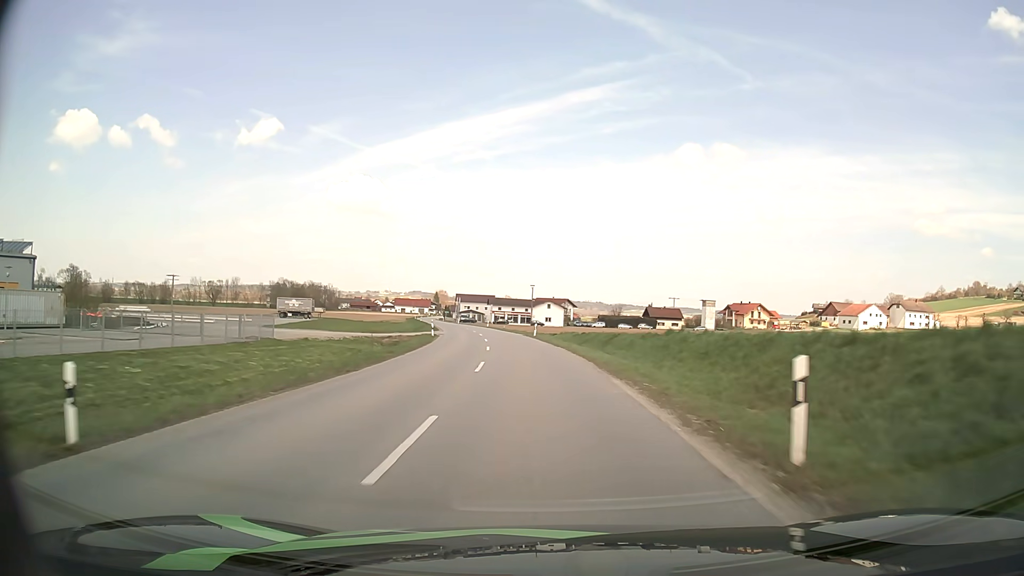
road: secondary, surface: asphalt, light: Day
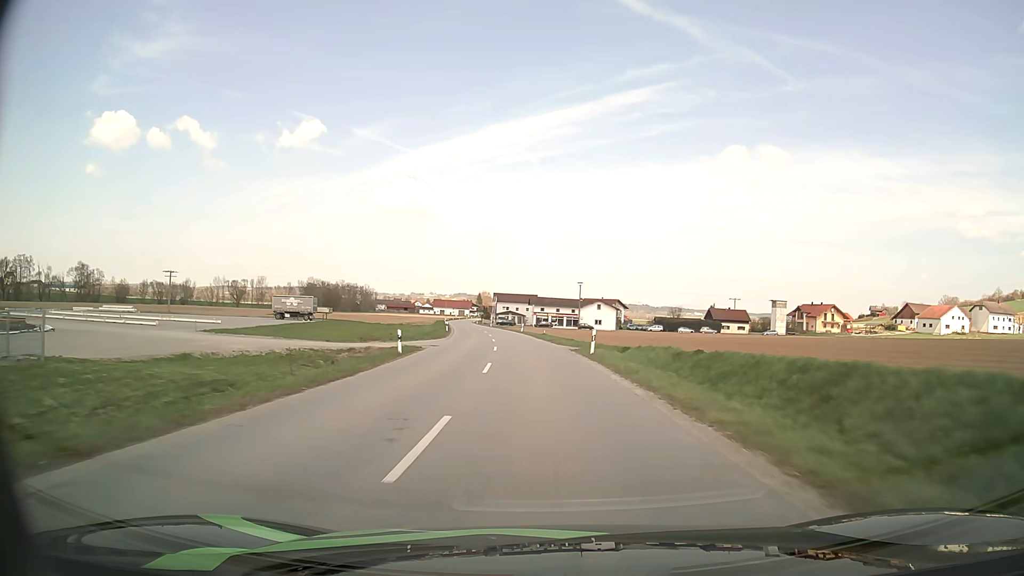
(-0.8, +24.0) m; -4°
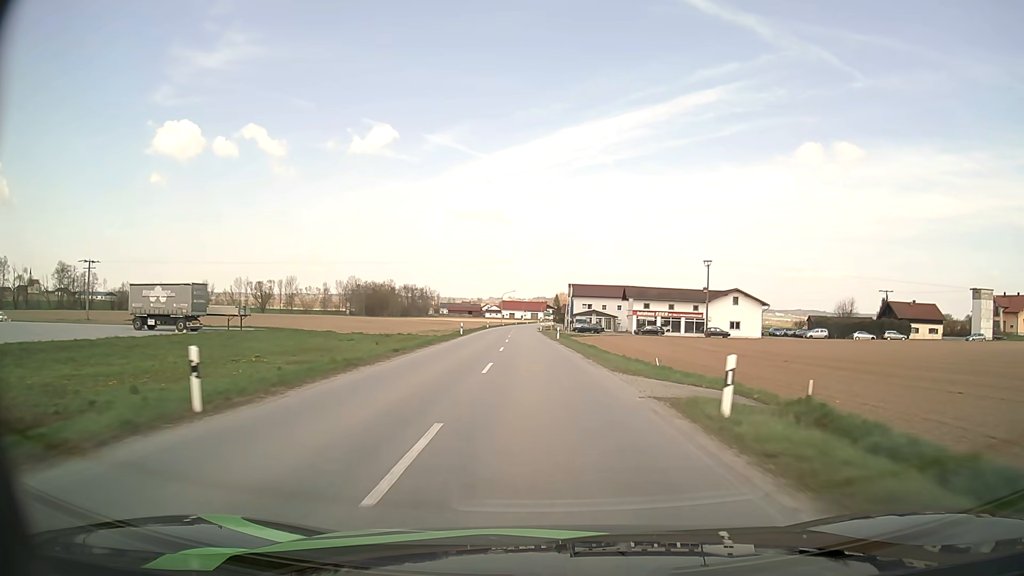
(-3.9, +60.8) m; -7°
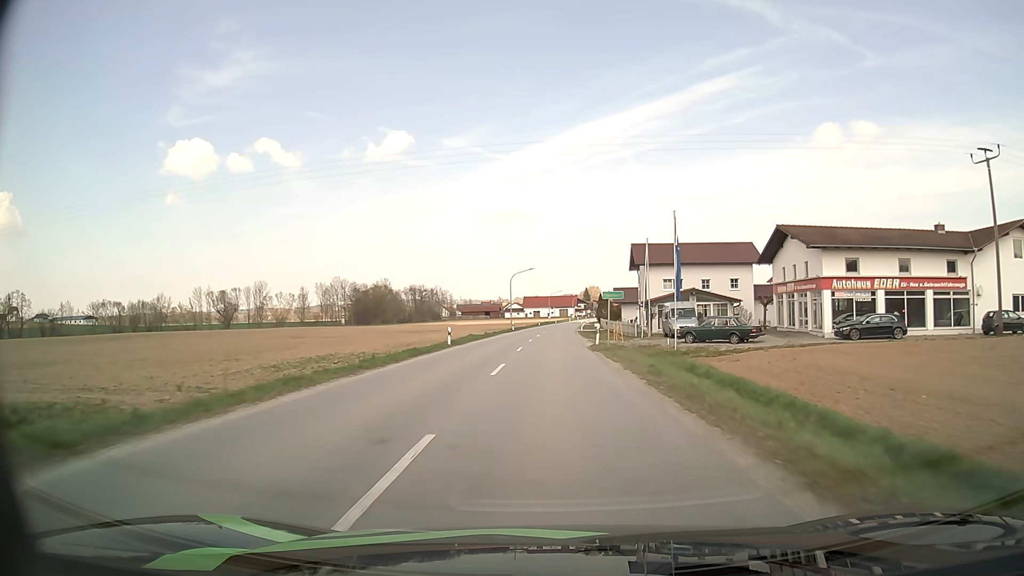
(-2.0, +61.1) m; -2°
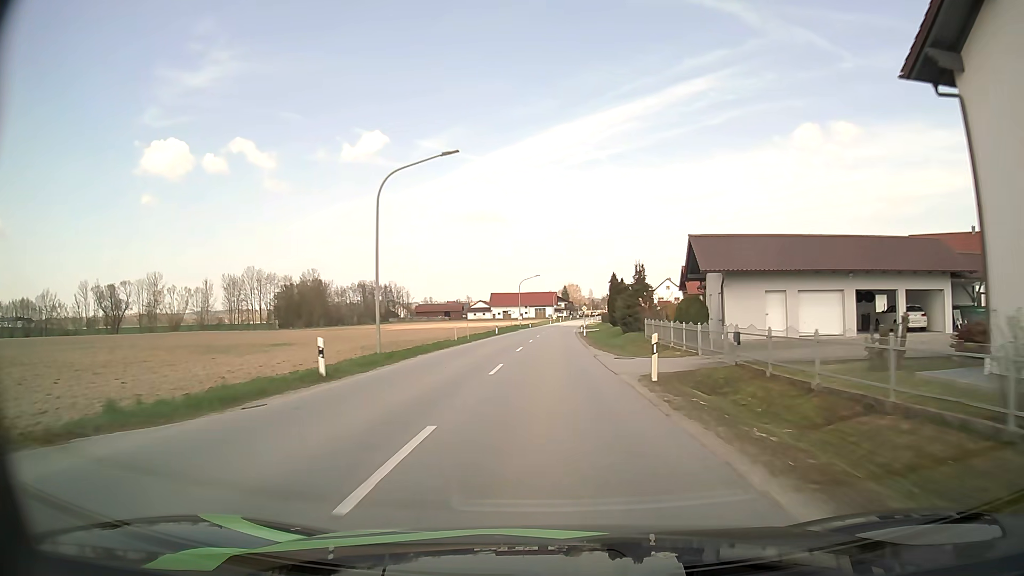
(+0.6, +59.4) m; +2°
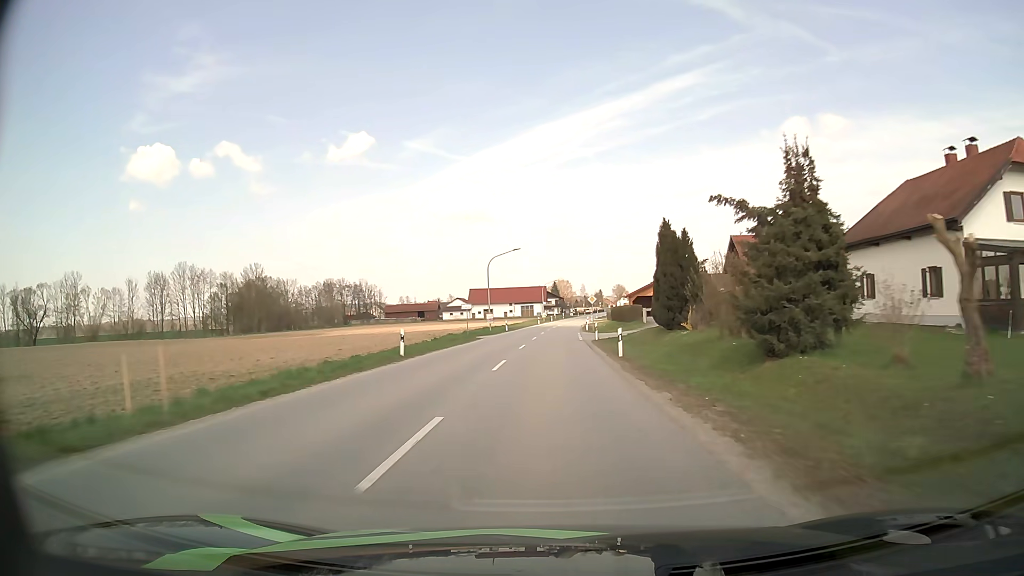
(+0.2, +35.2) m; +1°
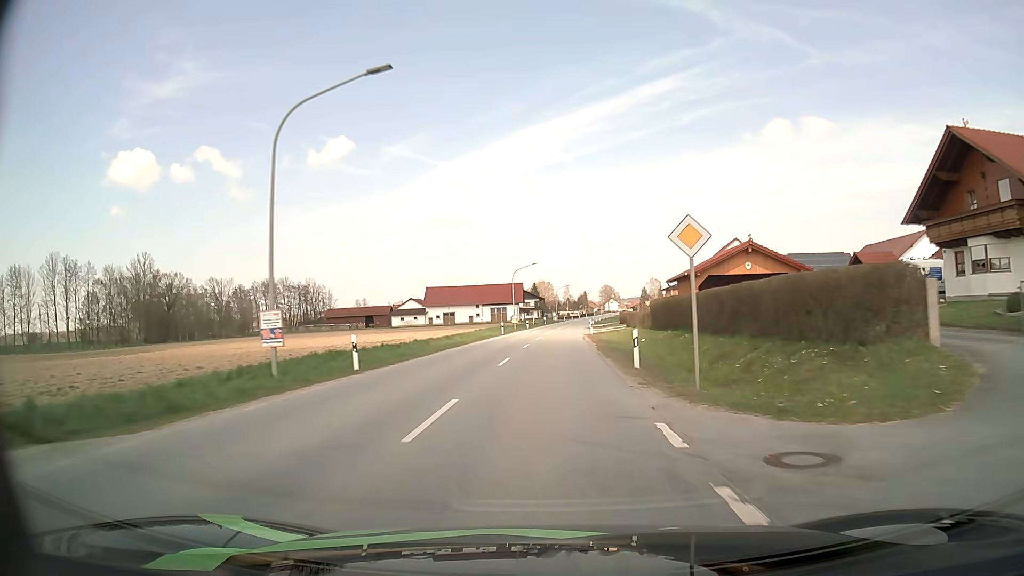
(+0.7, +45.8) m; +2°
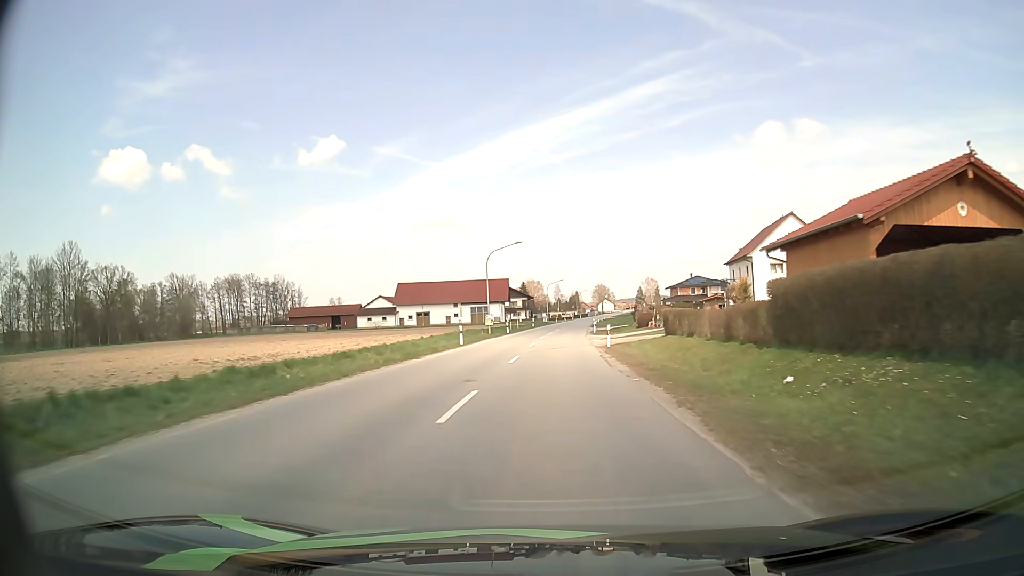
(+0.1, +22.6) m; +1°
(0, +10) (0, +20) (0, +30) (+1, +40) (+1, +50) (+2, +60) (+2, +70) (+3, +80) (+4, +90) (+4, +100) m
